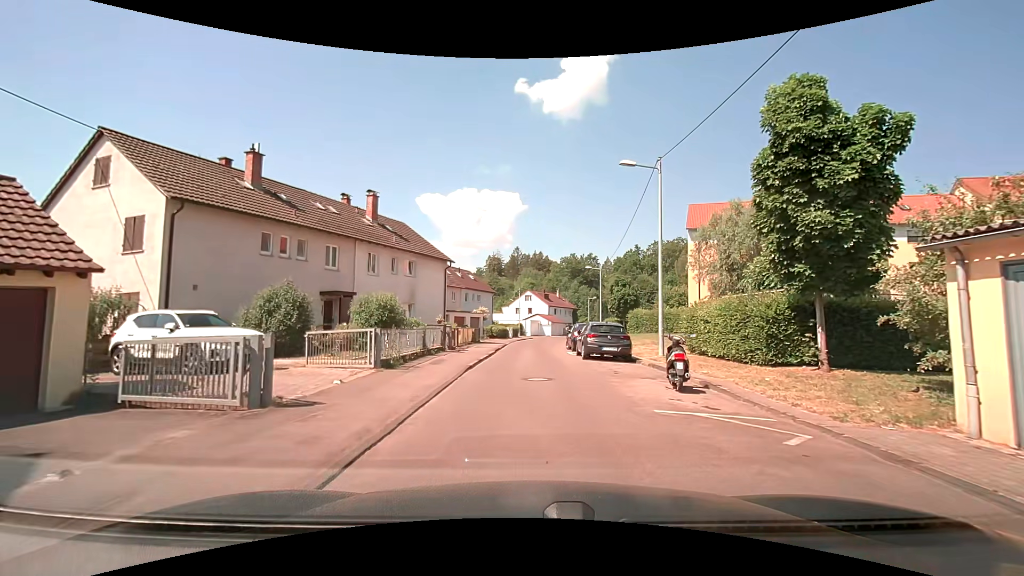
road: residential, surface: asphalt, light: Day
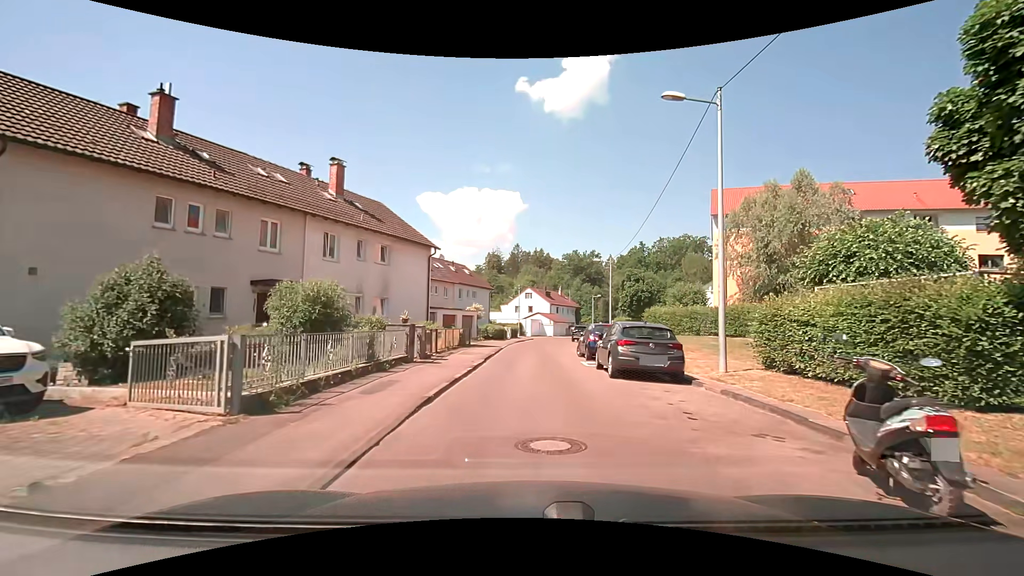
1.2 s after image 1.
(0.0, +6.2) m; 0°
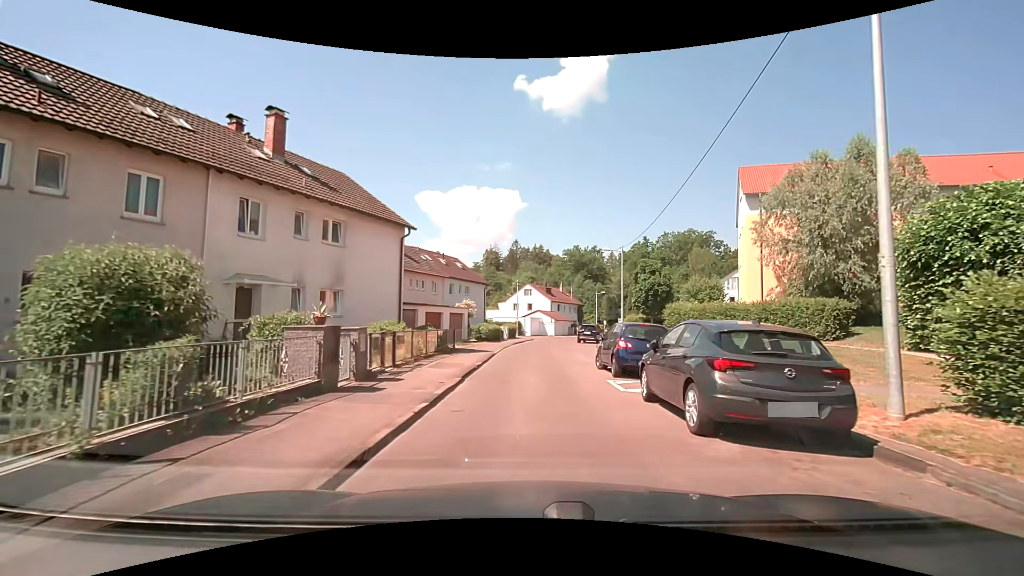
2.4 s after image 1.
(0.0, +6.3) m; +1°
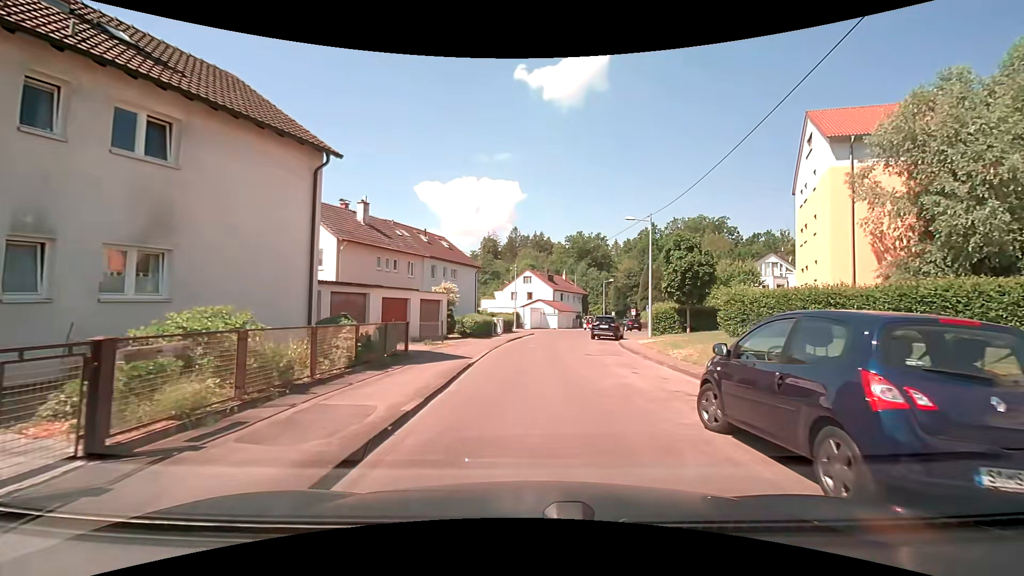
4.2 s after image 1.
(-0.1, +9.5) m; -1°
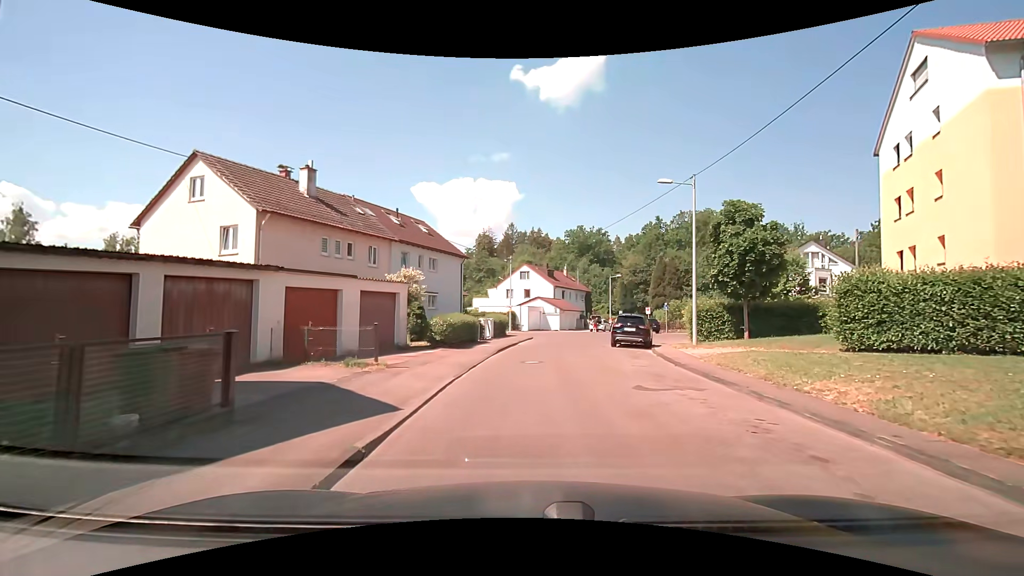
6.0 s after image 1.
(+0.1, +8.8) m; 0°
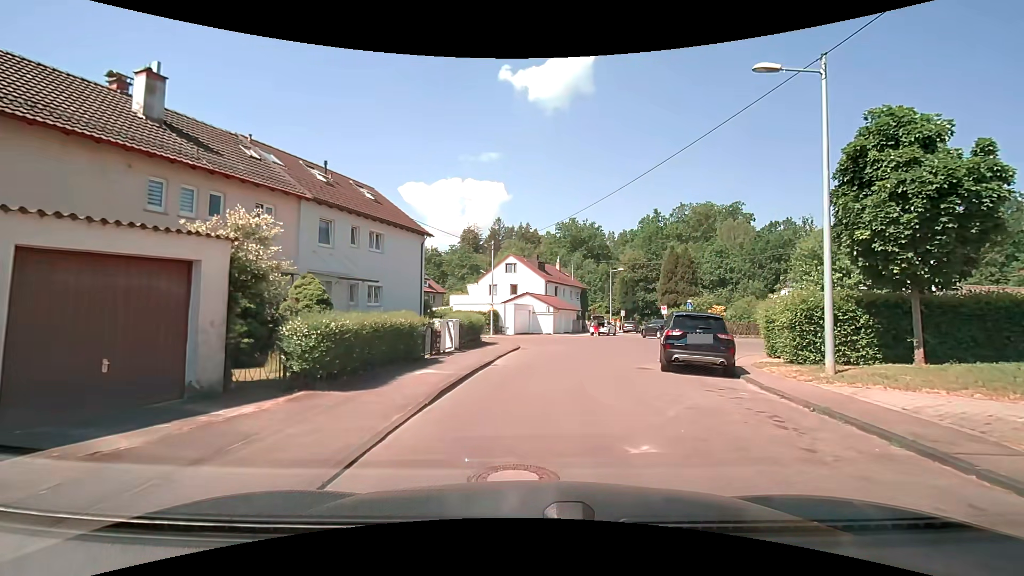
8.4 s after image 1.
(+0.1, +11.0) m; +2°
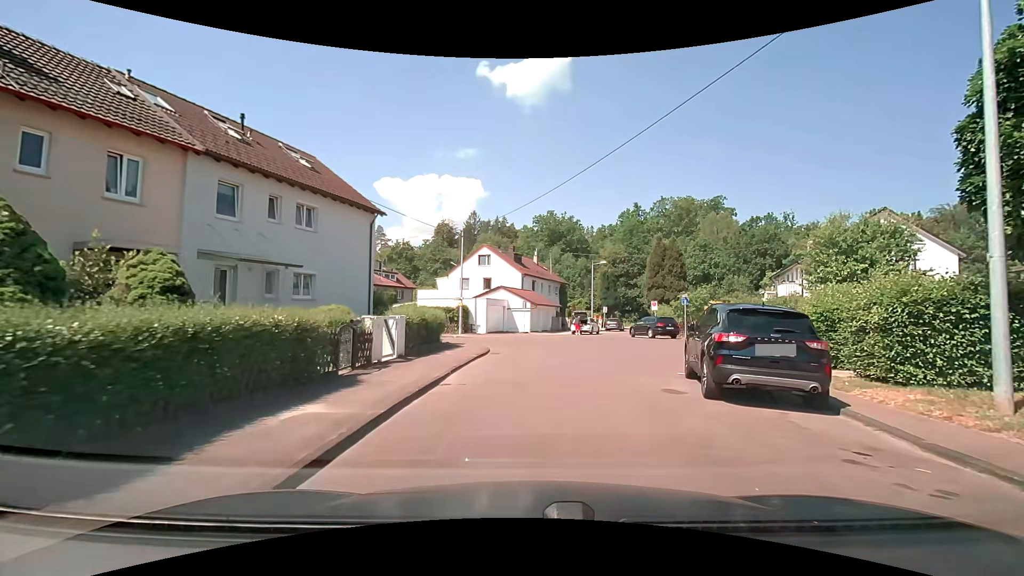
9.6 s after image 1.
(+0.1, +5.1) m; +1°
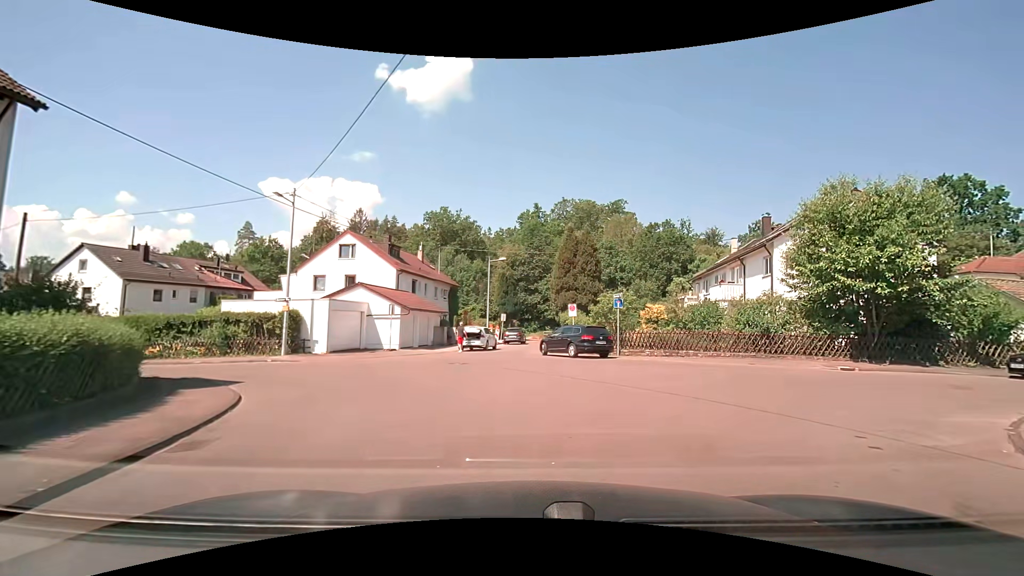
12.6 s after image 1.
(+1.3, +11.8) m; +13°
